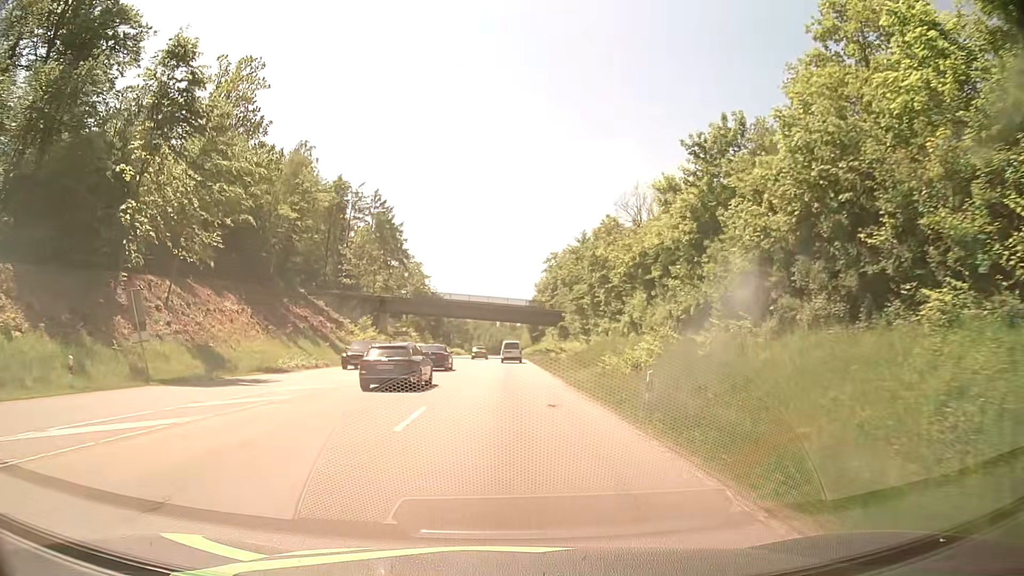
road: secondary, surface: asphalt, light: Day
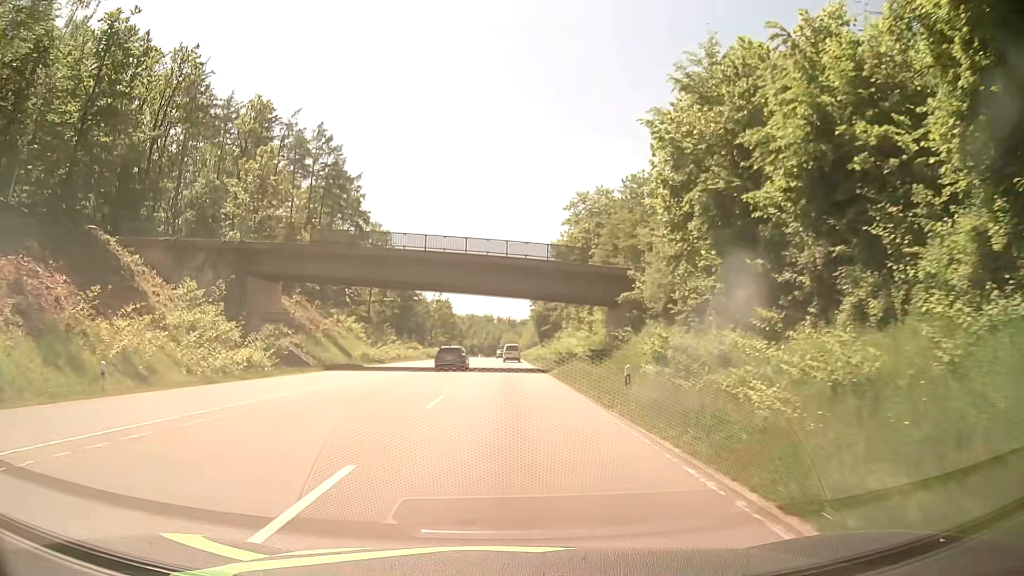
(+0.2, +46.7) m; 0°
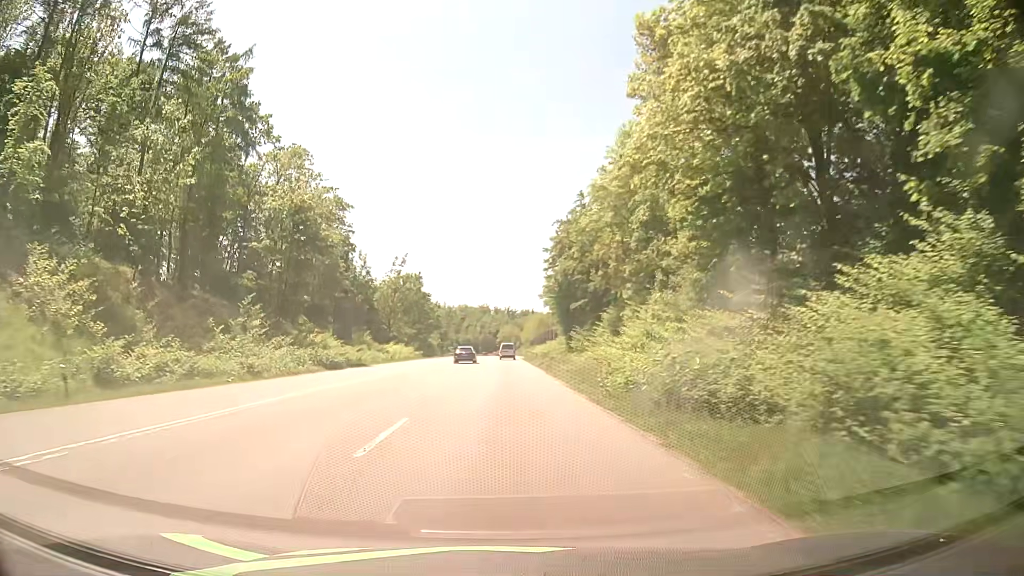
(+0.2, +53.6) m; 0°
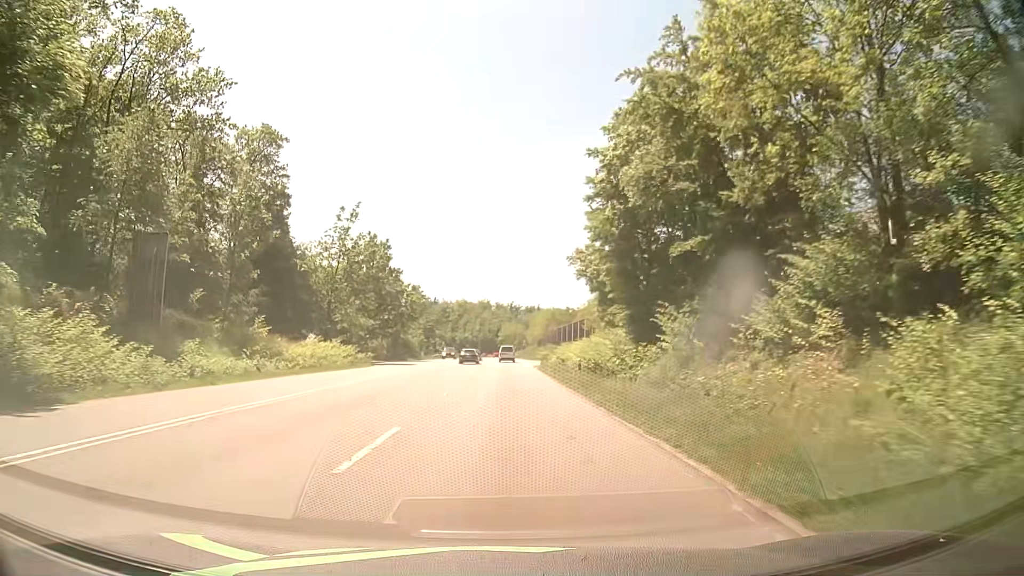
(+0.1, +35.9) m; 0°
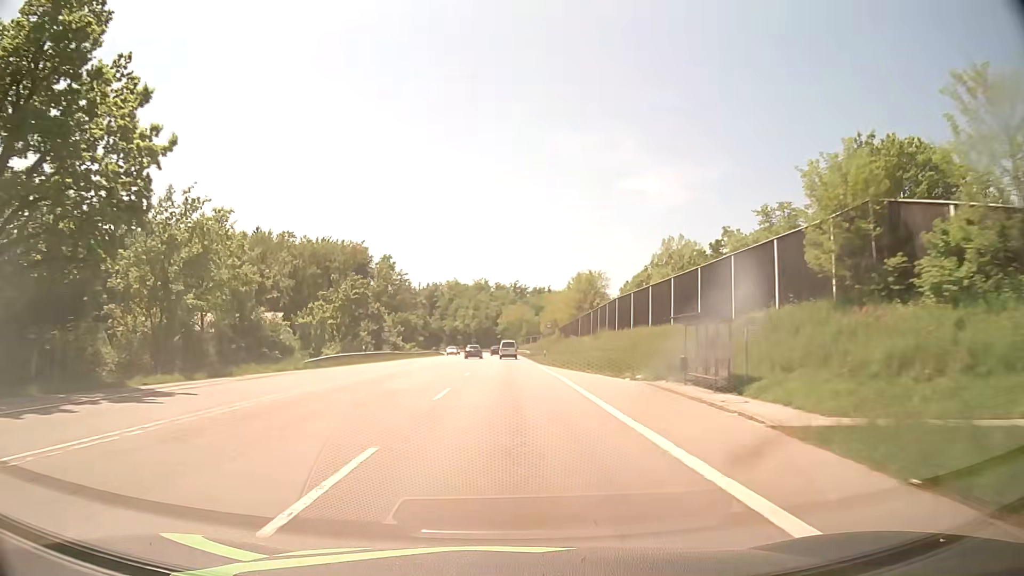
(-0.2, +65.1) m; 0°
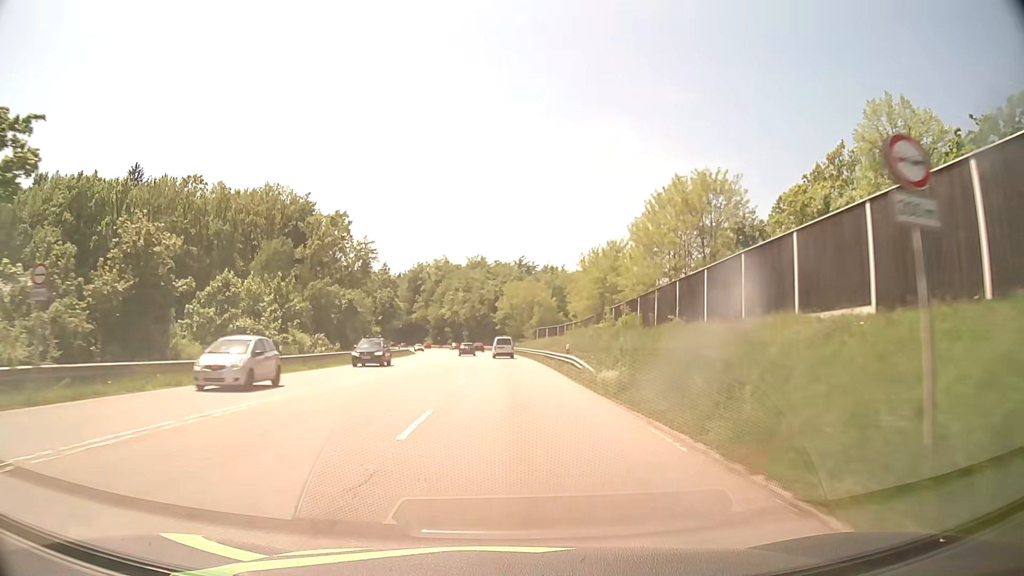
(-0.1, +52.6) m; 0°
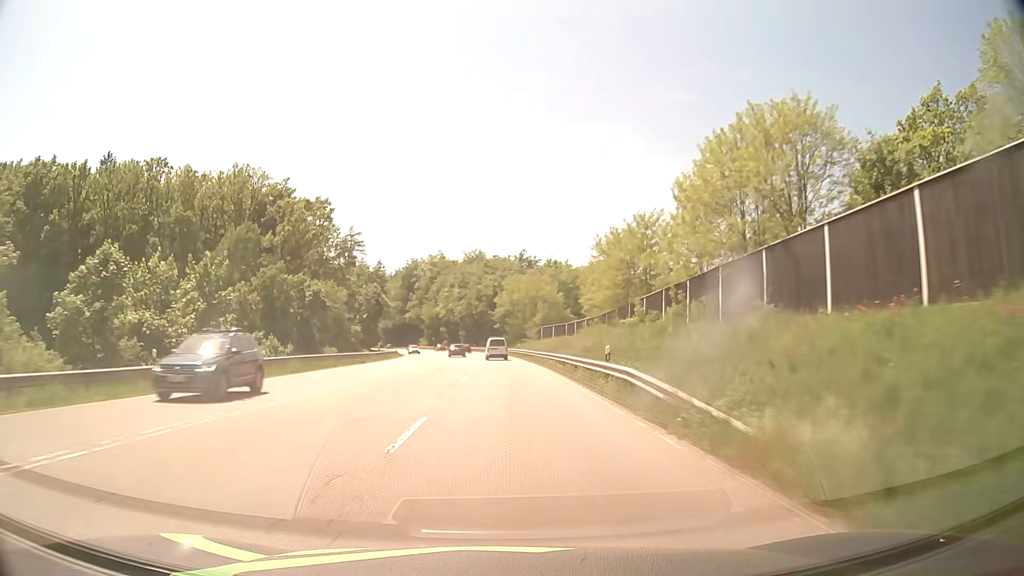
(0.0, +12.8) m; 0°
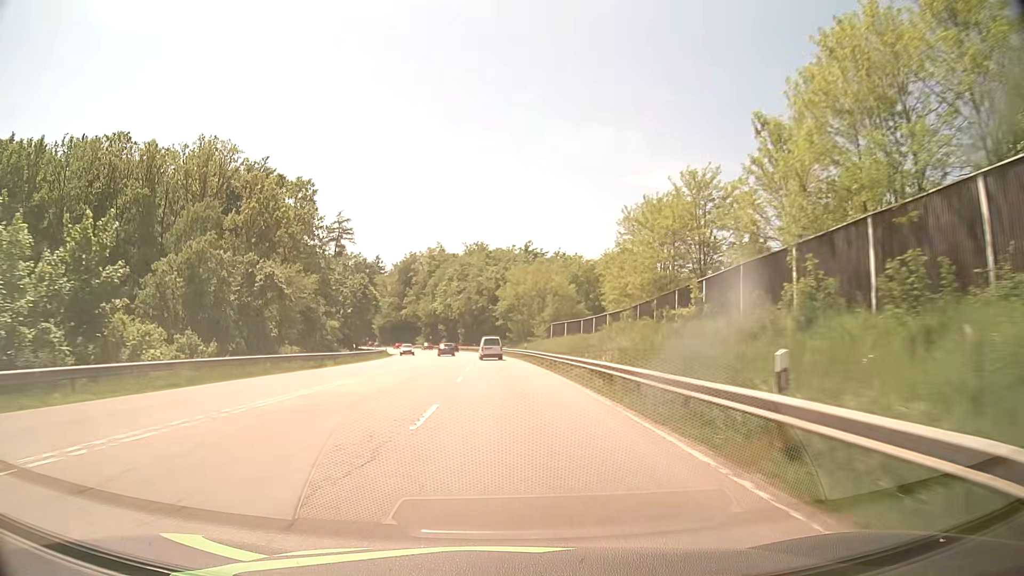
(0.0, +12.7) m; 0°
(0, +10) (0, +20) (0, +30) (-1, +40) (-1, +50) (-2, +60) (-3, +70) (-4, +80) (-5, +90) (-7, +100) m
